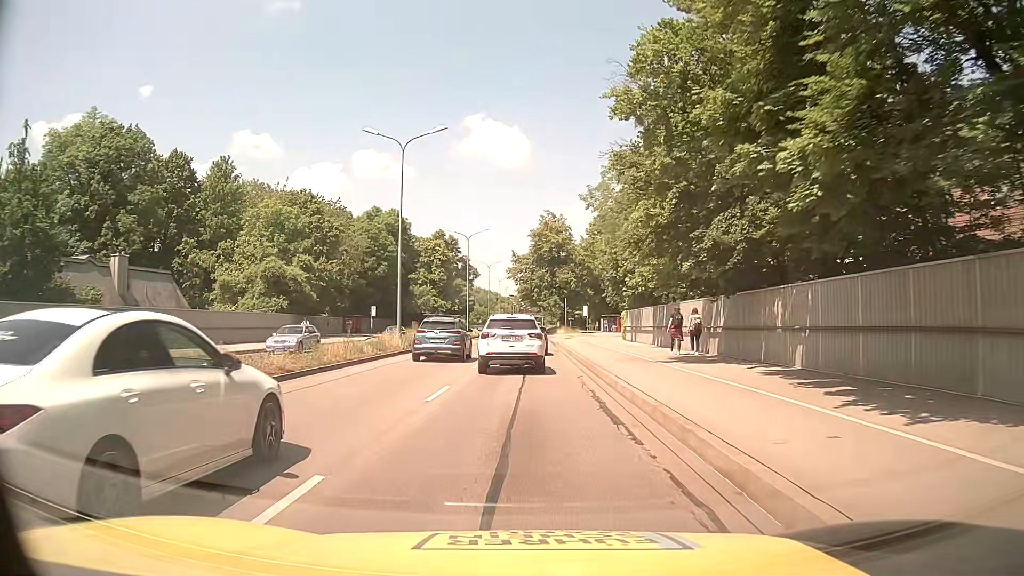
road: trunk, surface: asphalt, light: Day
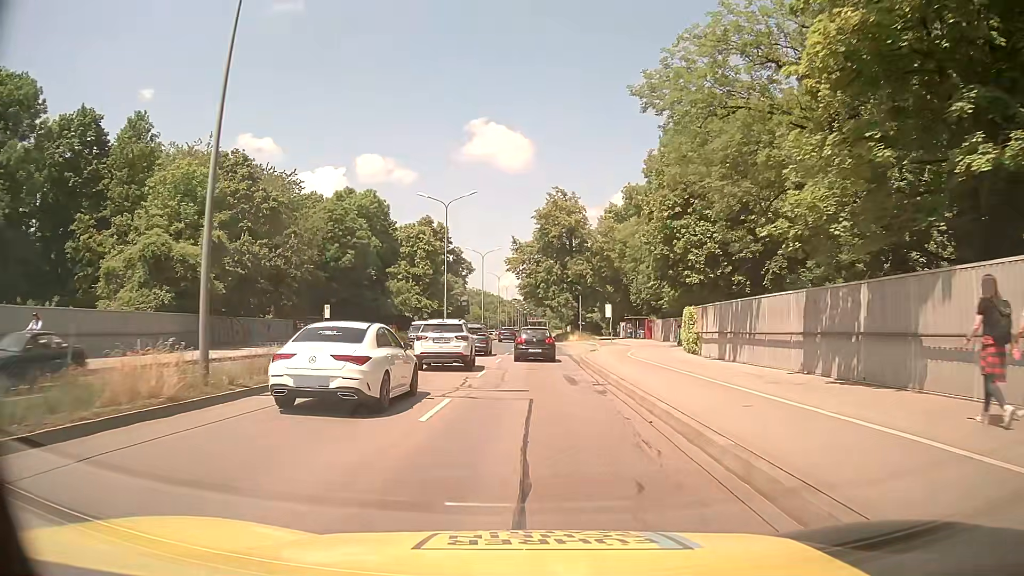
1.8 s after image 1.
(0.0, +20.1) m; 0°
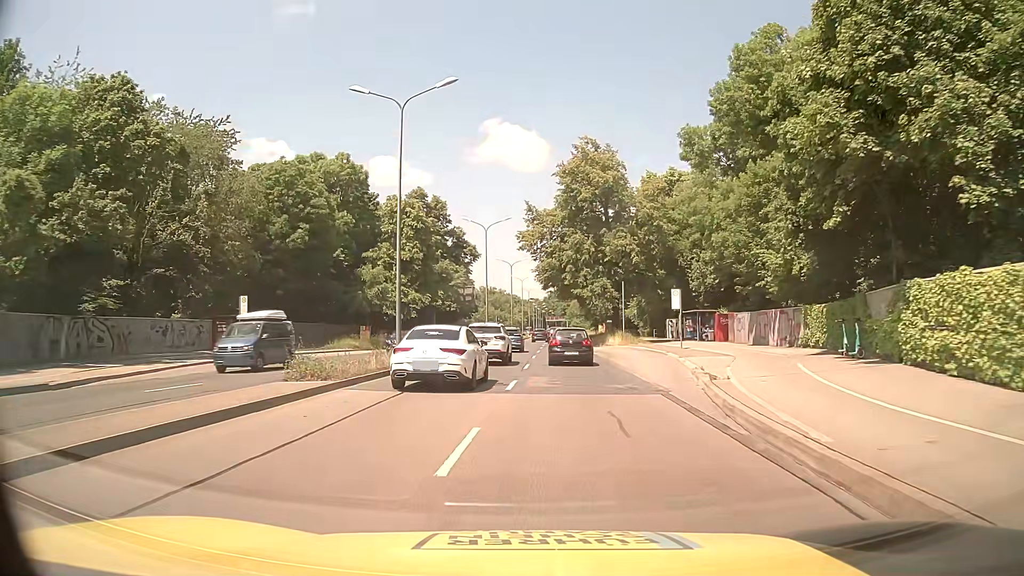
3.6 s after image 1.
(-0.3, +21.6) m; -1°
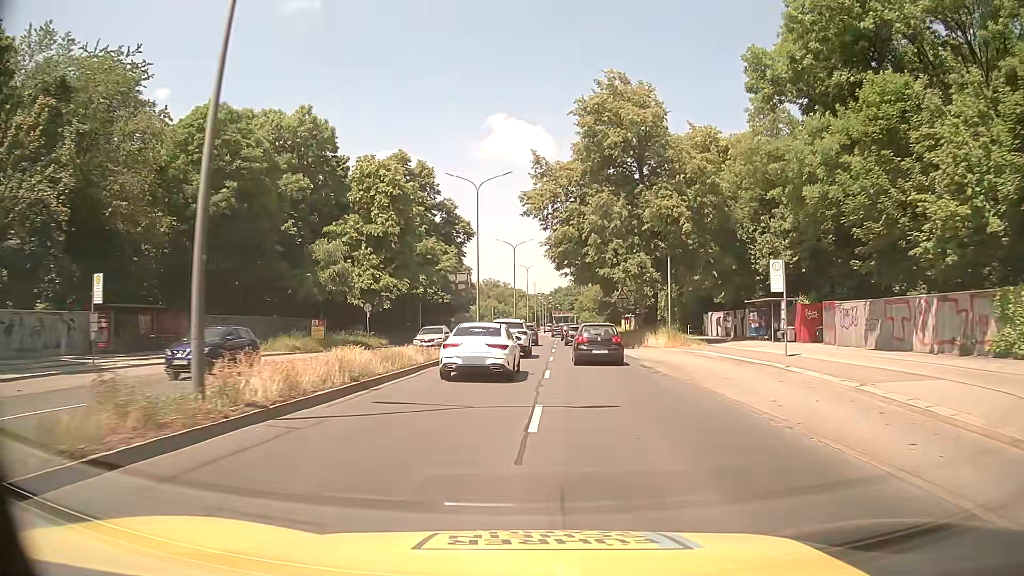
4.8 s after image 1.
(-0.2, +15.6) m; -1°
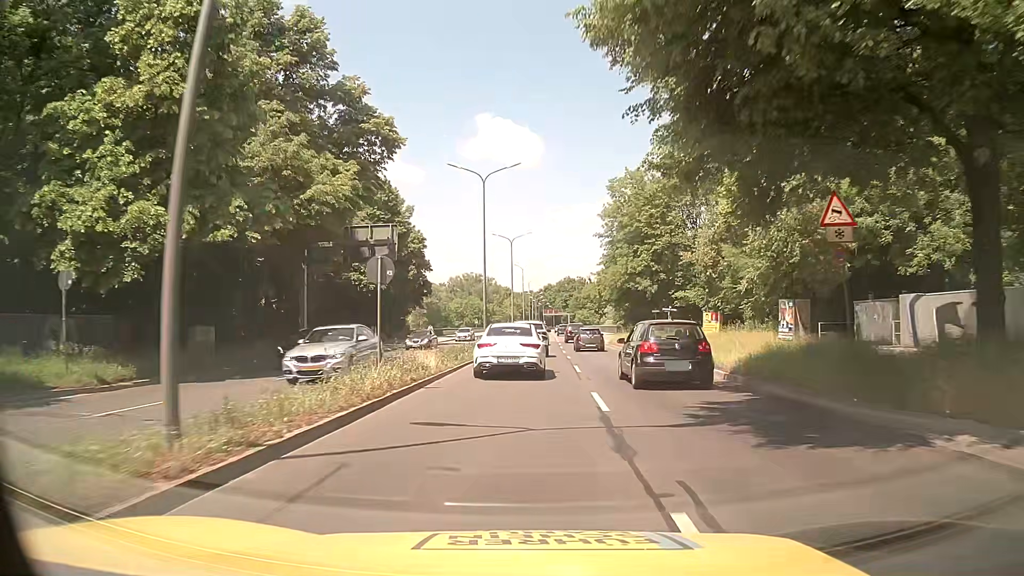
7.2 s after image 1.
(+0.4, +34.2) m; +1°
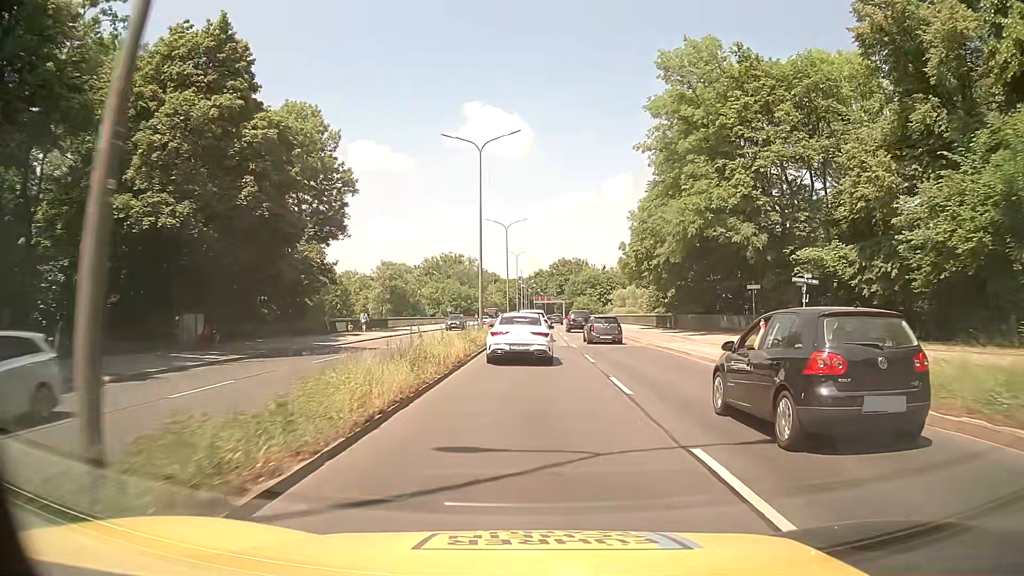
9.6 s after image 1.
(+0.5, +33.9) m; +2°
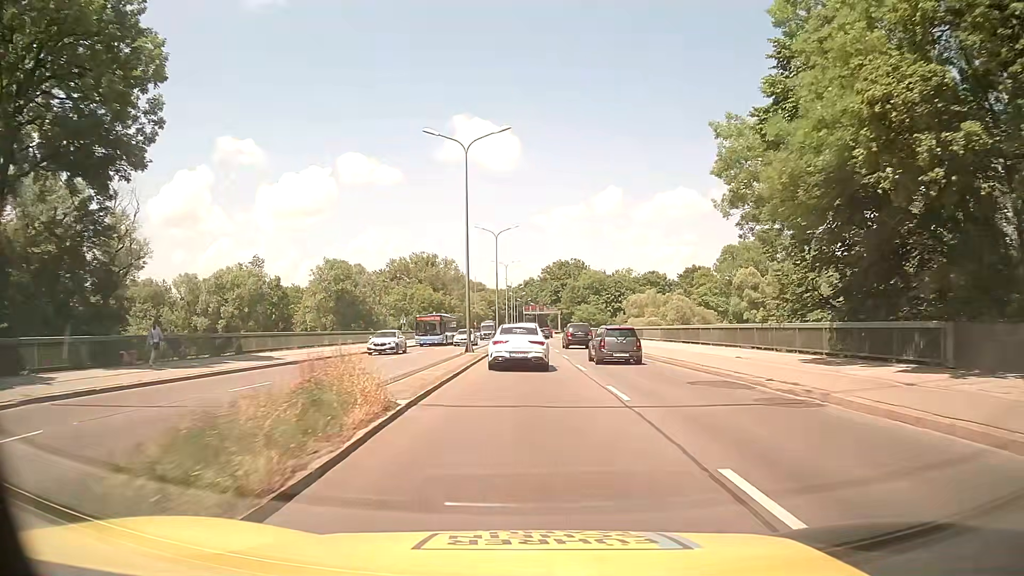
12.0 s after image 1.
(0.0, +34.7) m; 0°
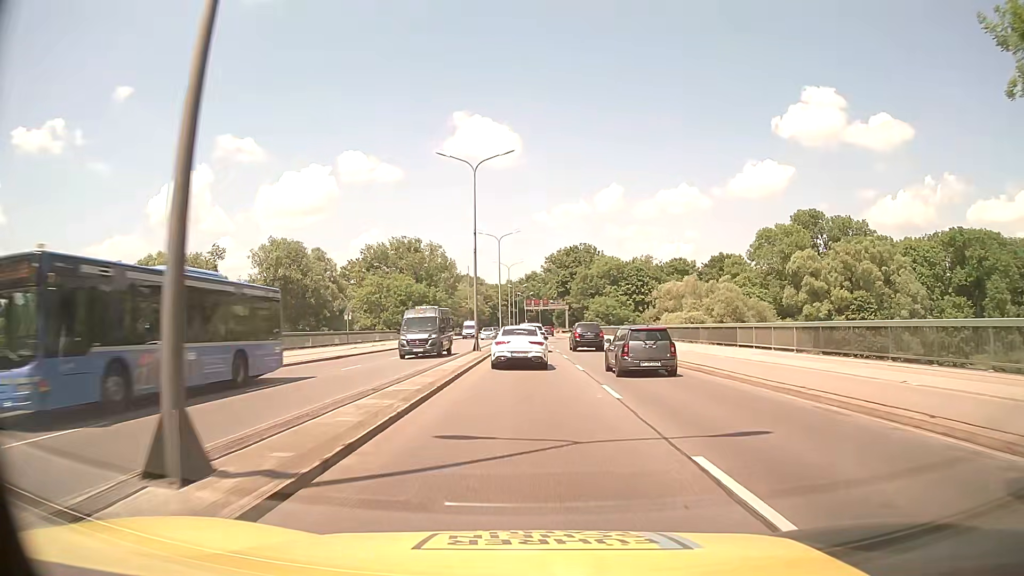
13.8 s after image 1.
(+0.1, +26.2) m; 0°
(0, +10) (0, +20) (0, +30) (0, +40) (0, +50) (0, +60) (0, +70) (0, +80) (0, +90) (0, +100) m
